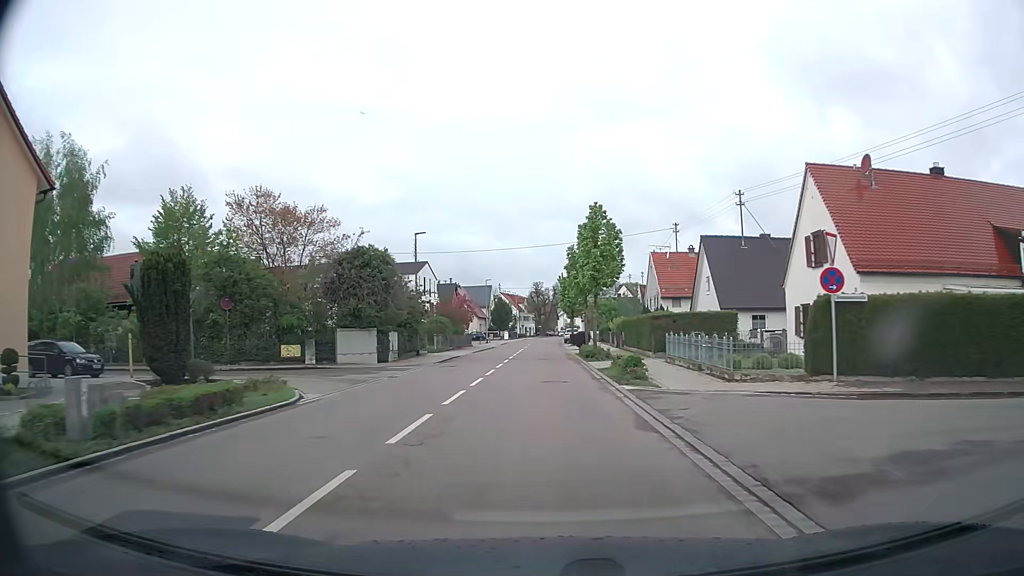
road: tertiary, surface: asphalt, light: Day
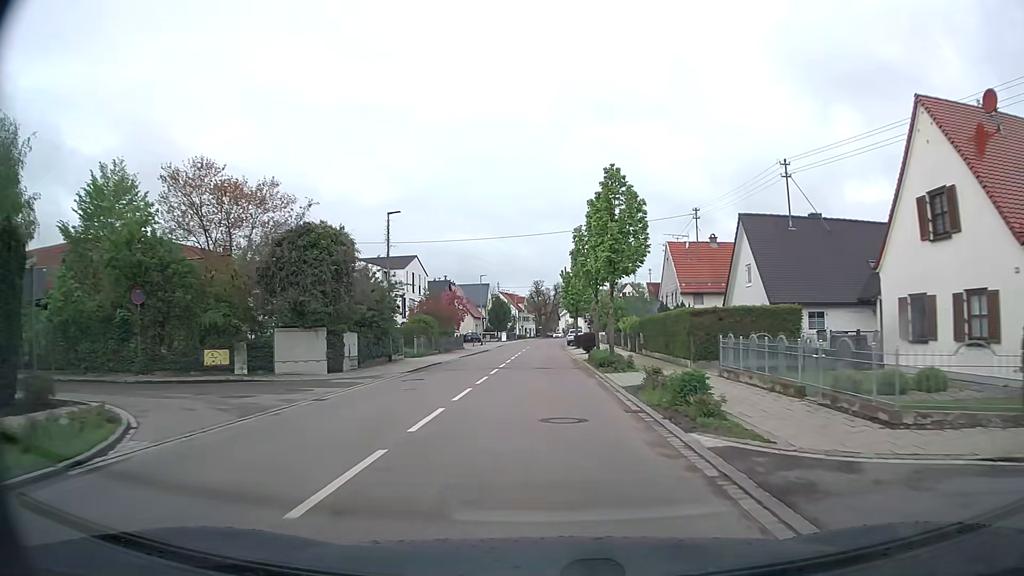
(0.0, +7.9) m; -1°
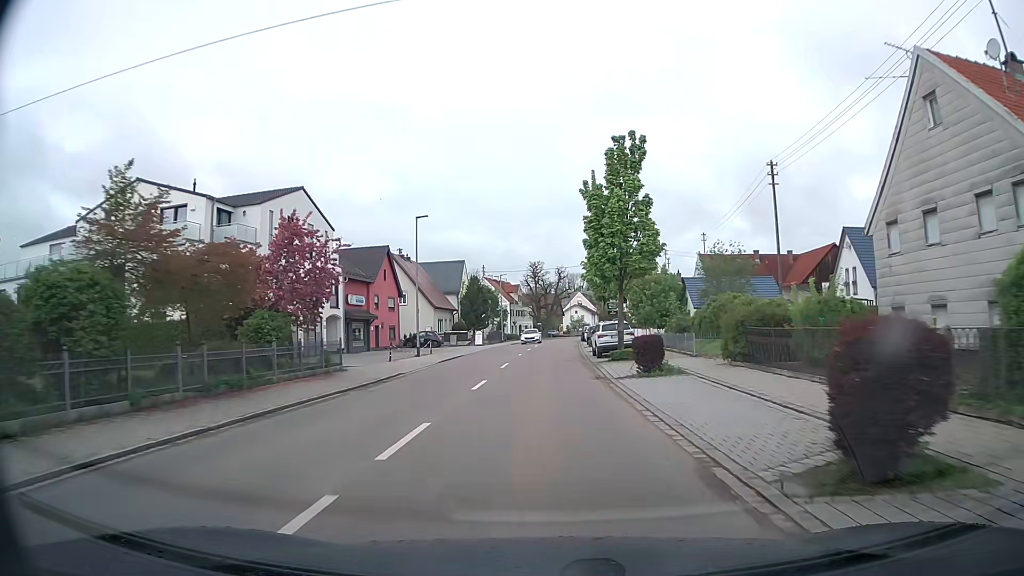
(+0.3, +38.3) m; 0°
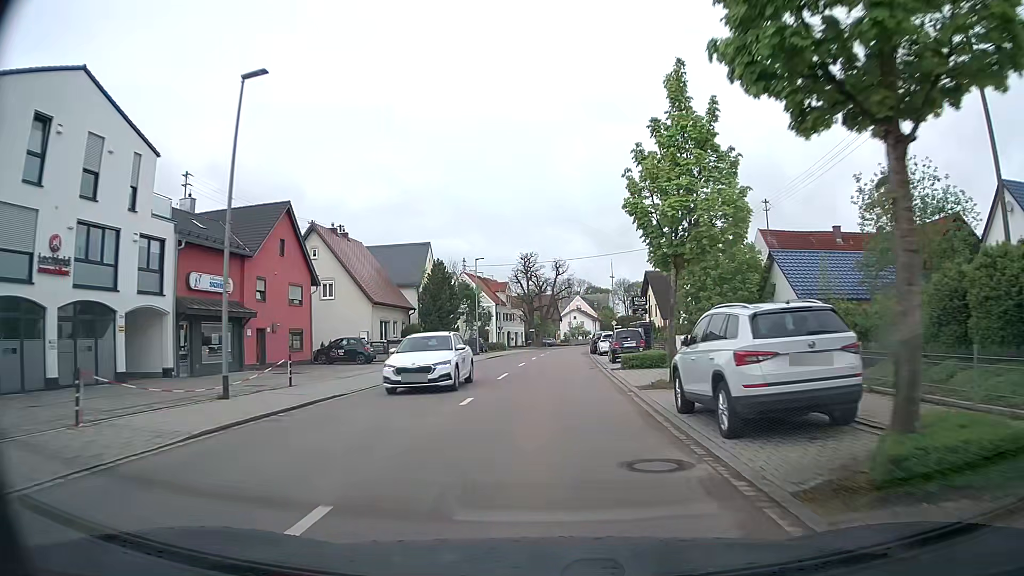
(+0.1, +23.0) m; 0°
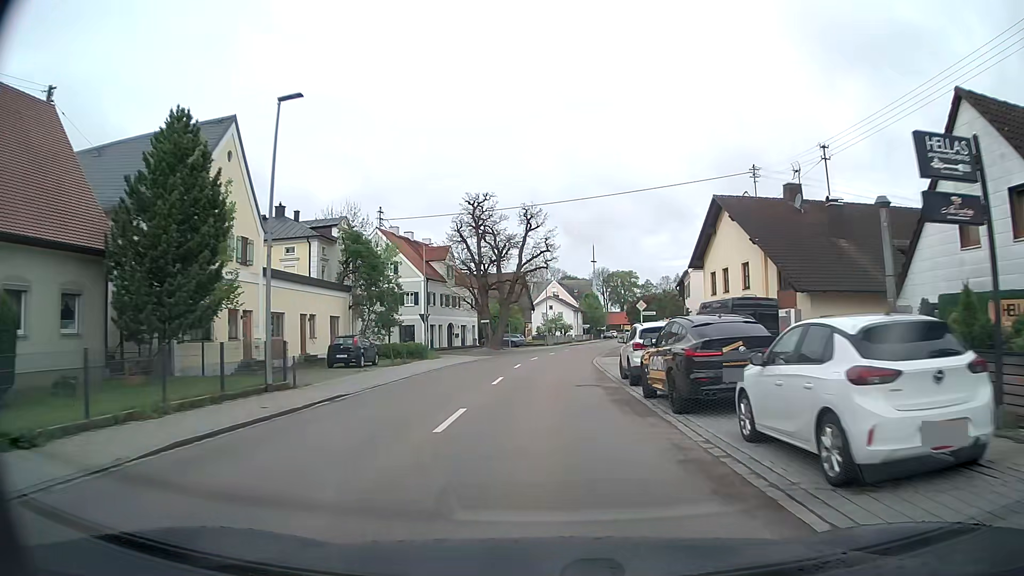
(+0.7, +37.9) m; +2°
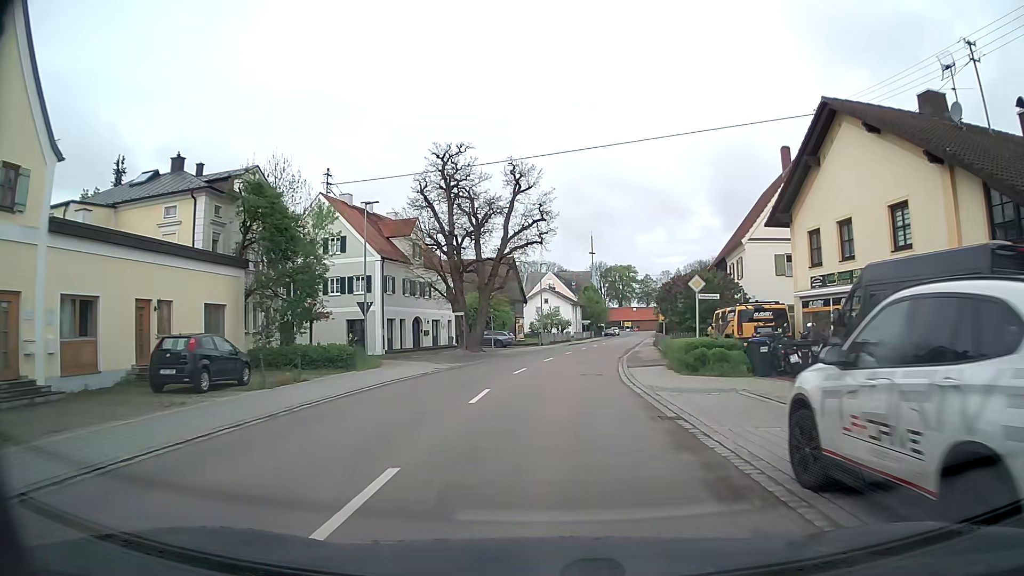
(+0.1, +14.7) m; +1°
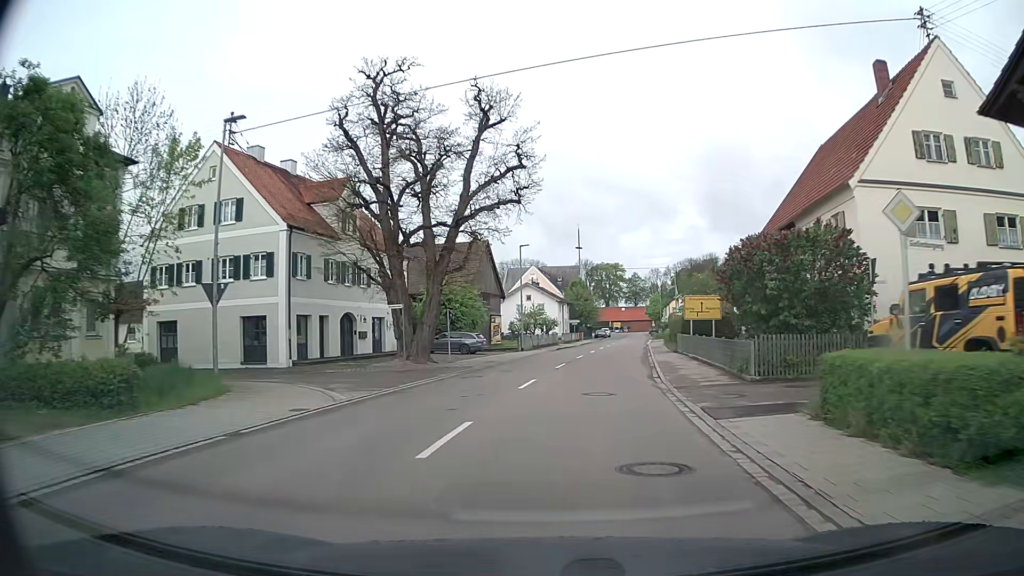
(+0.2, +14.4) m; +1°
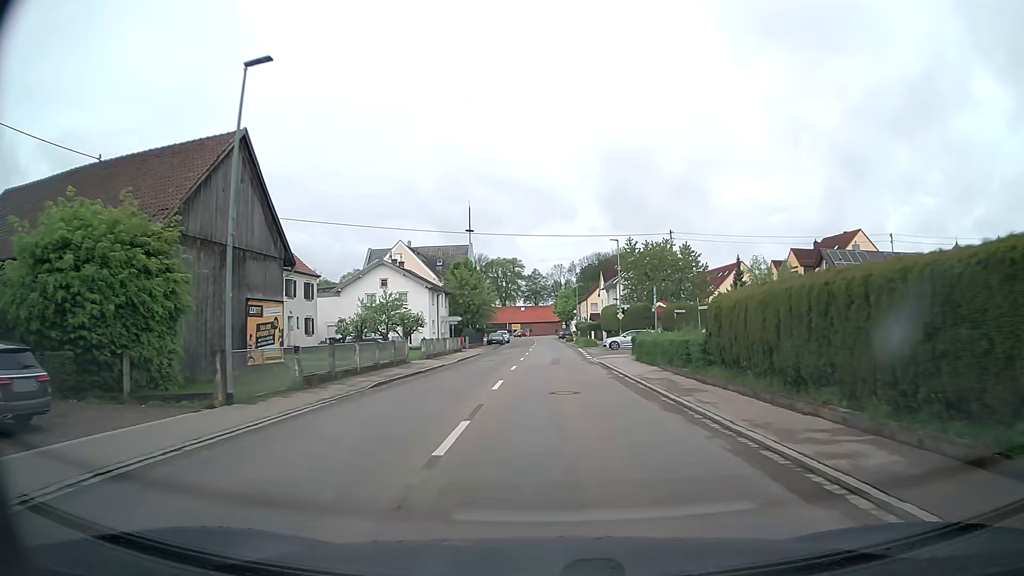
(+2.9, +35.5) m; +9°
(0, +10) (0, +20) (0, +30) (0, +40) (0, +50) (+1, +60) (+1, +70) (+1, +80) (+1, +90) (0, +100) m
